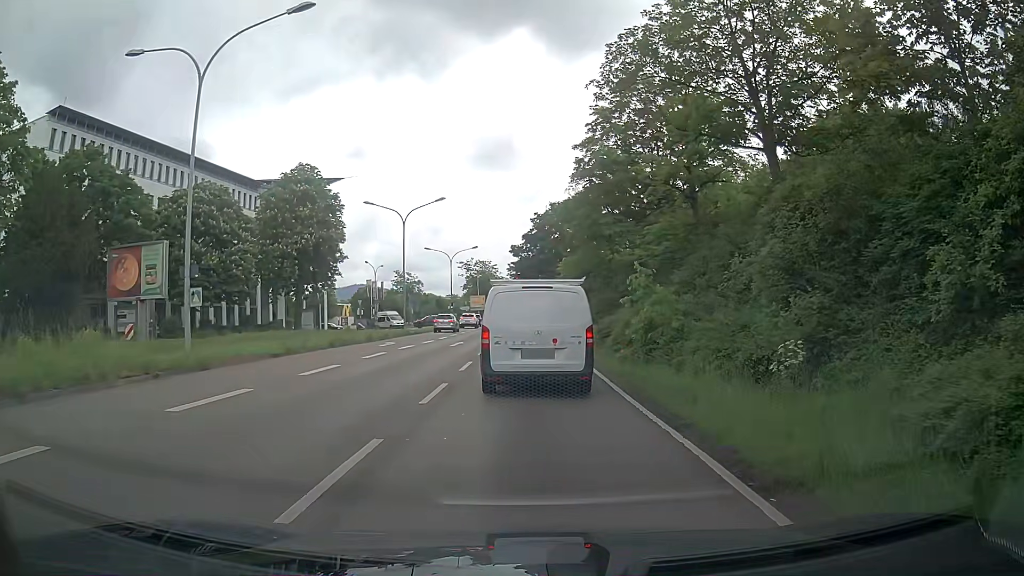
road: trunk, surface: asphalt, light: Day
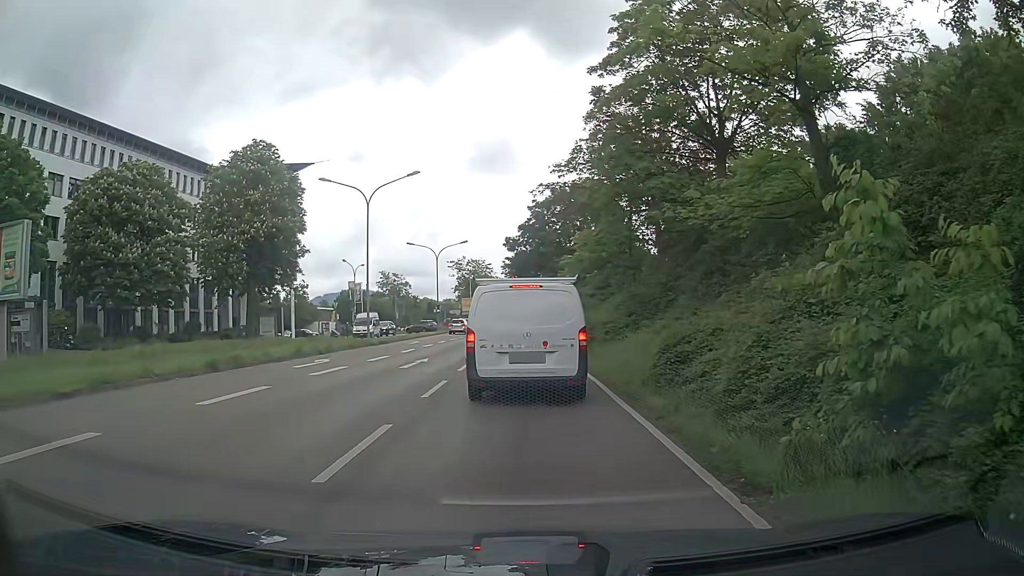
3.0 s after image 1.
(0.0, +10.9) m; 0°
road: primary
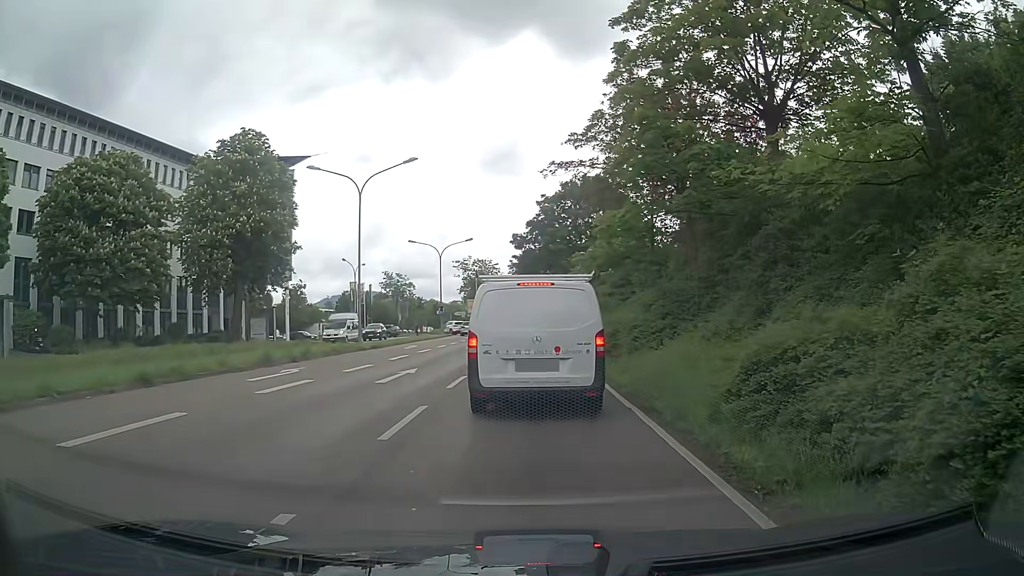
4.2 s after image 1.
(-0.1, +3.9) m; 0°
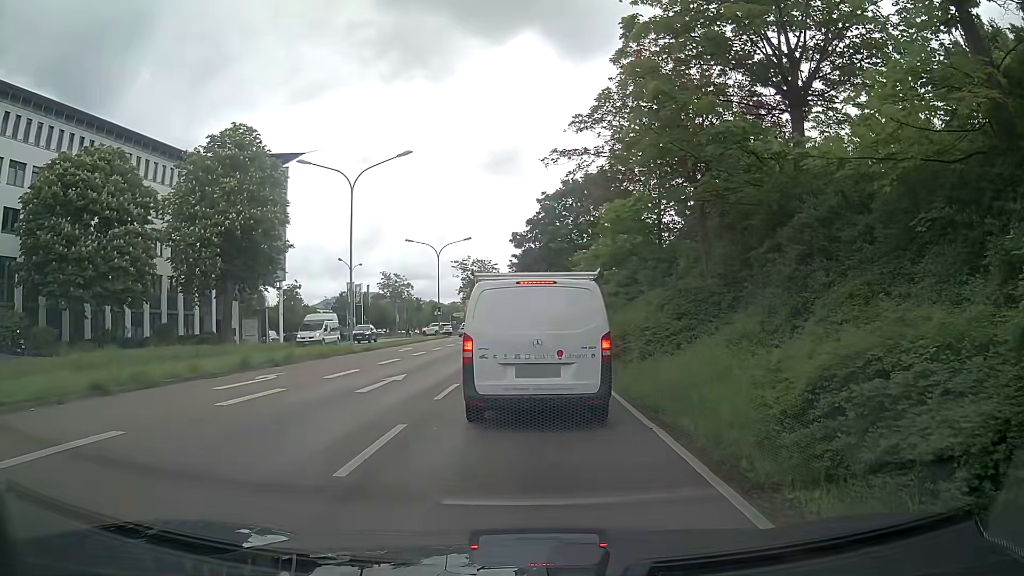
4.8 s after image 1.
(0.0, +1.7) m; -2°
